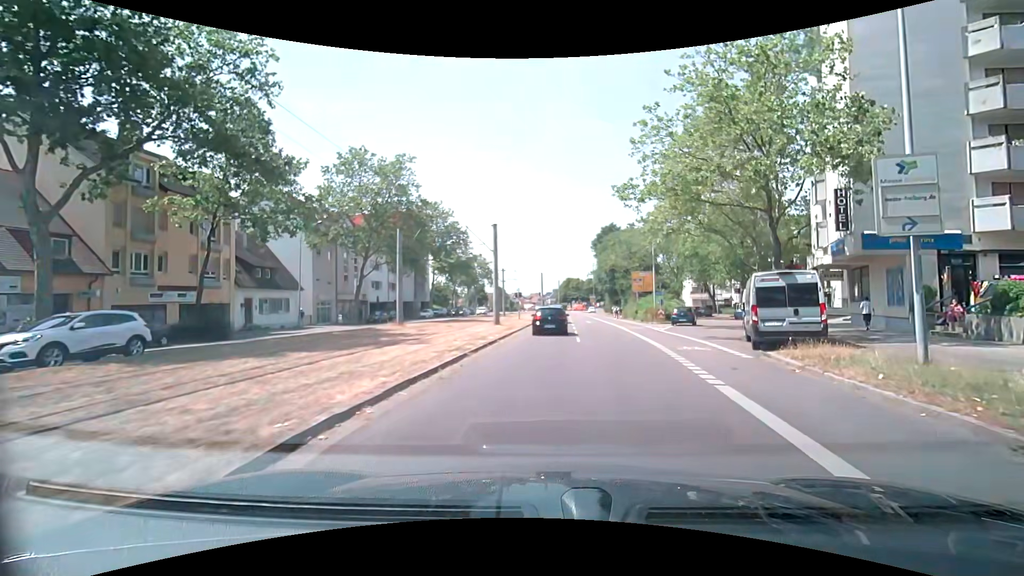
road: tertiary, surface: asphalt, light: Day
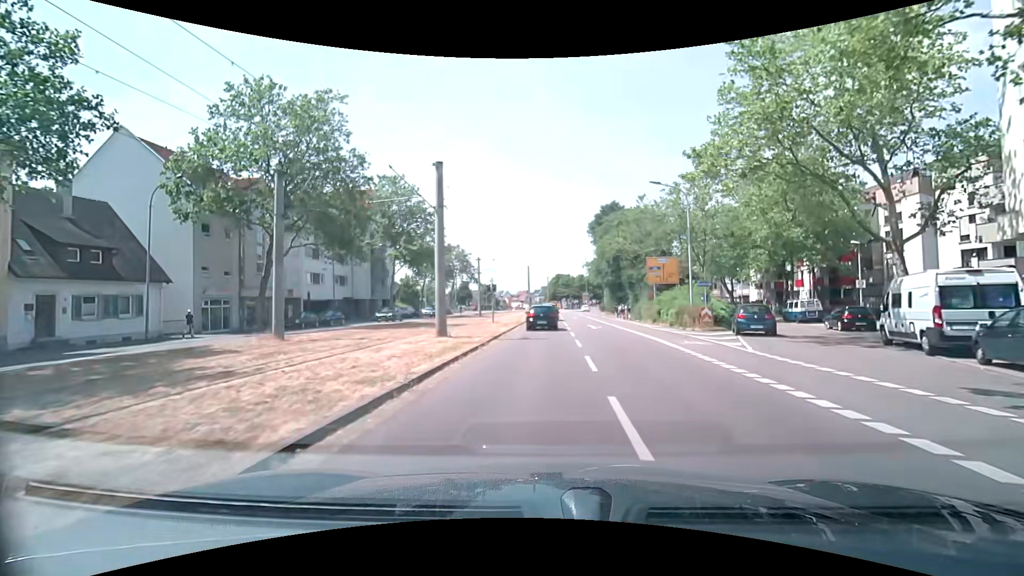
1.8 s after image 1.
(+0.5, +15.4) m; +2°
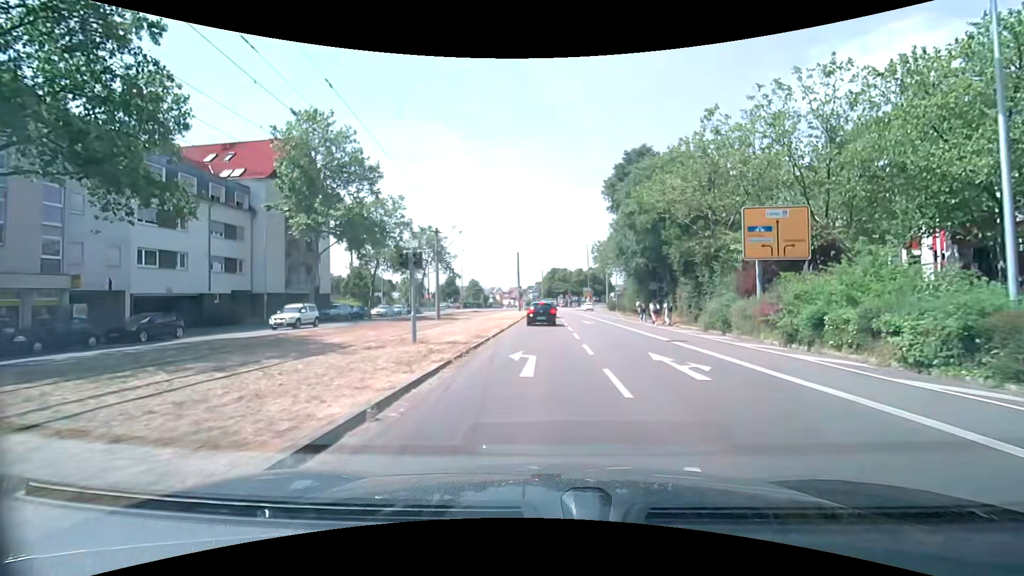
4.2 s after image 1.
(-0.1, +21.2) m; +1°
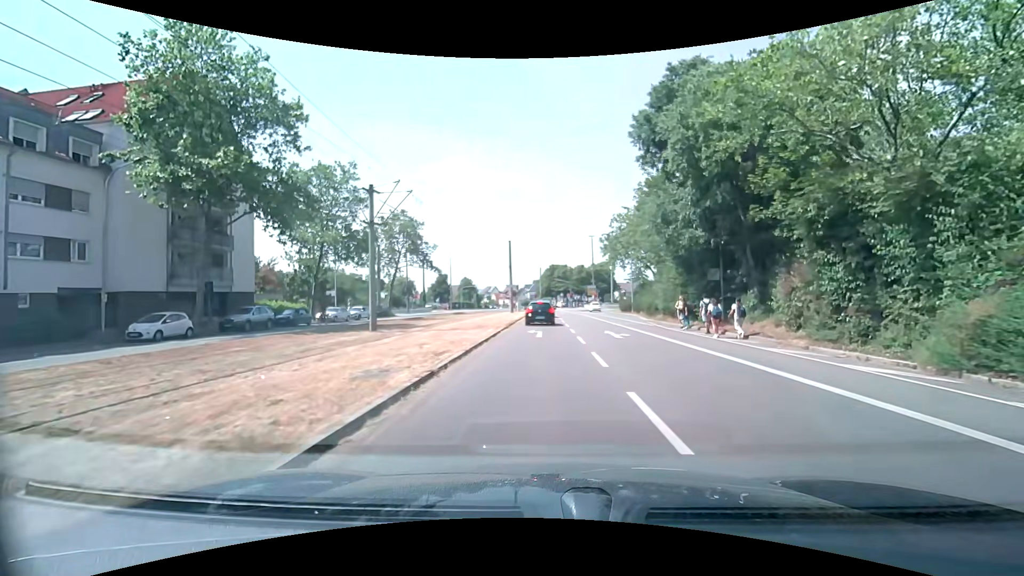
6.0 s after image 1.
(-0.1, +14.5) m; 0°
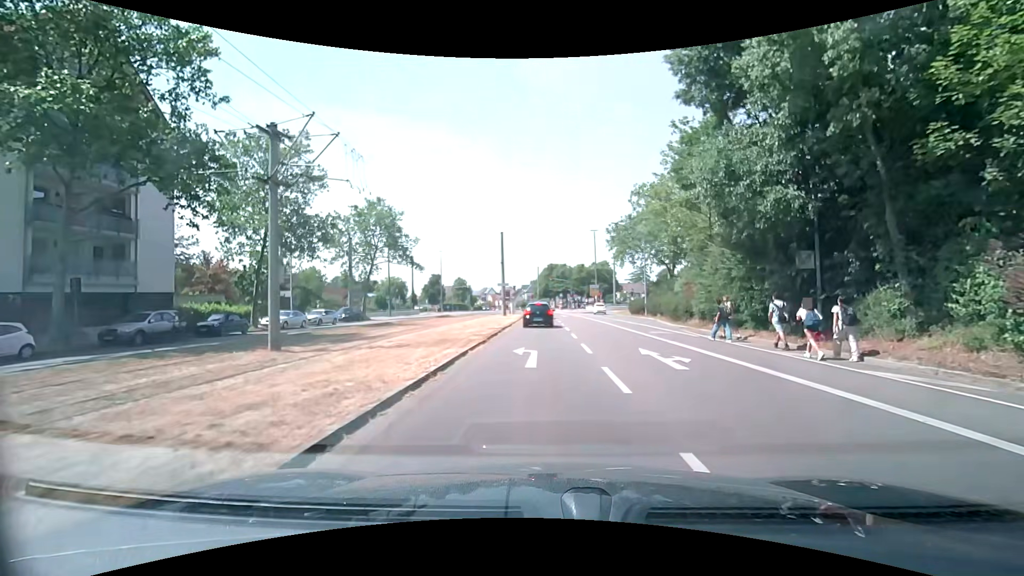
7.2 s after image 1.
(+0.1, +8.9) m; 0°
(0, +10) (0, +20) (0, +30) (0, +40) (0, +50) (-1, +60) (-1, +70) (-3, +80) (-7, +89) (-12, +98) m
